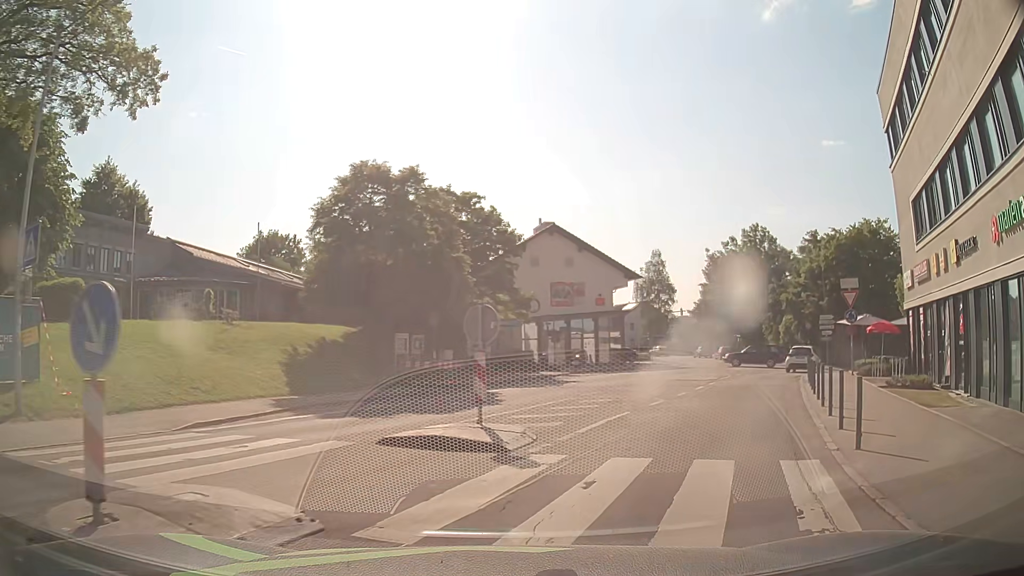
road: tertiary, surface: asphalt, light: Day
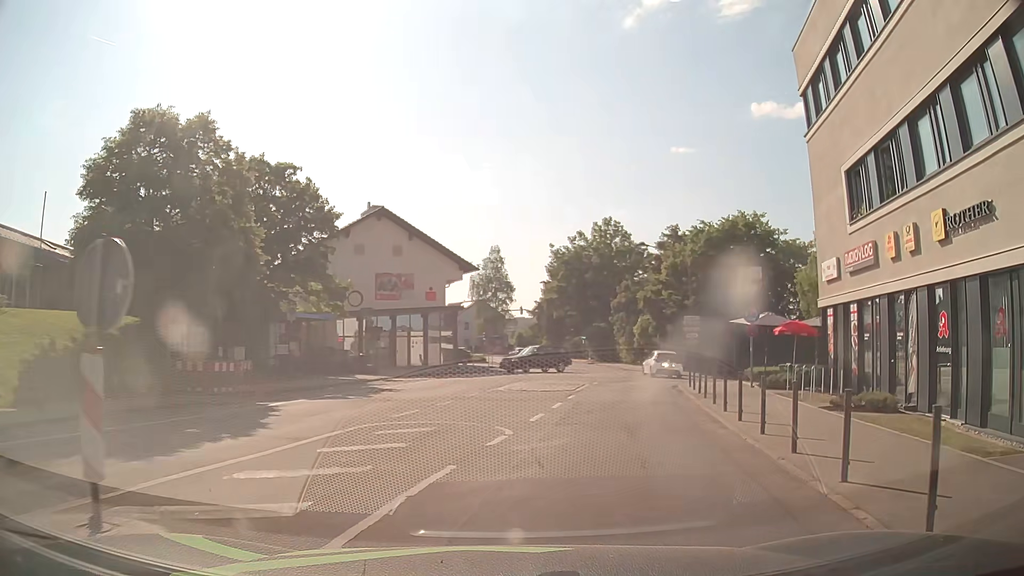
(+0.9, +6.4) m; +15°
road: unclassified
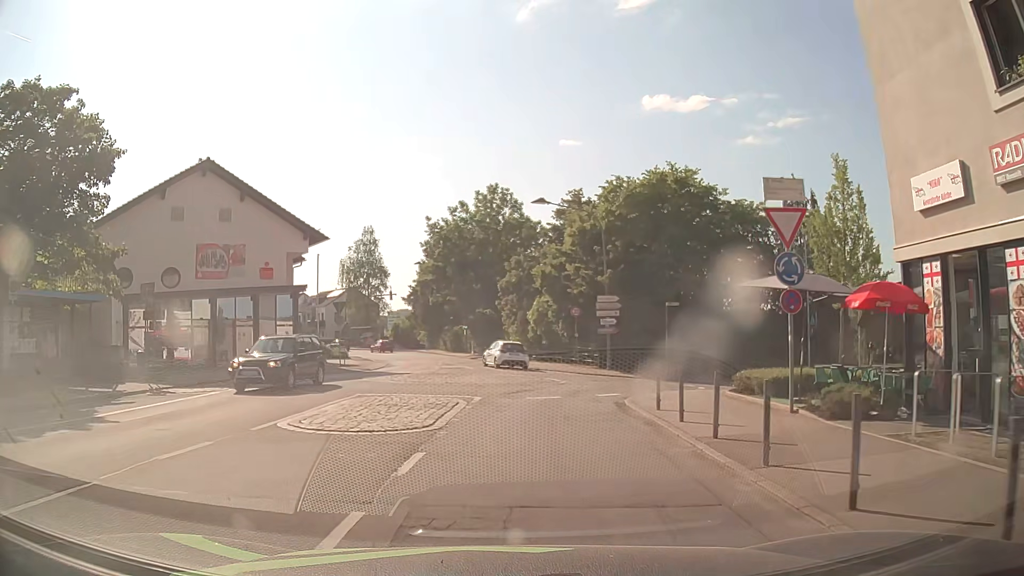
(+1.4, +12.0) m; +11°
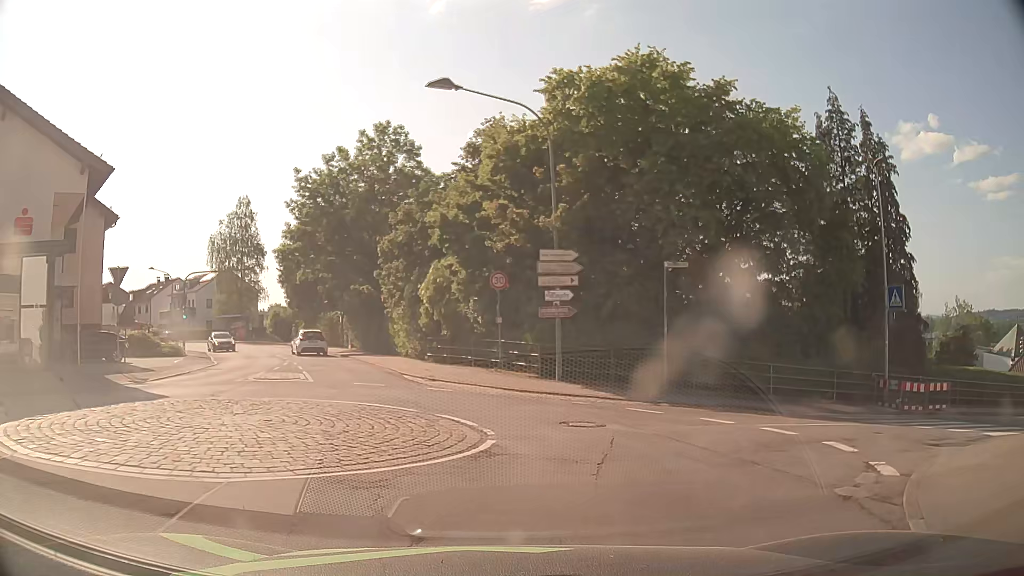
(+0.3, +15.6) m; +6°
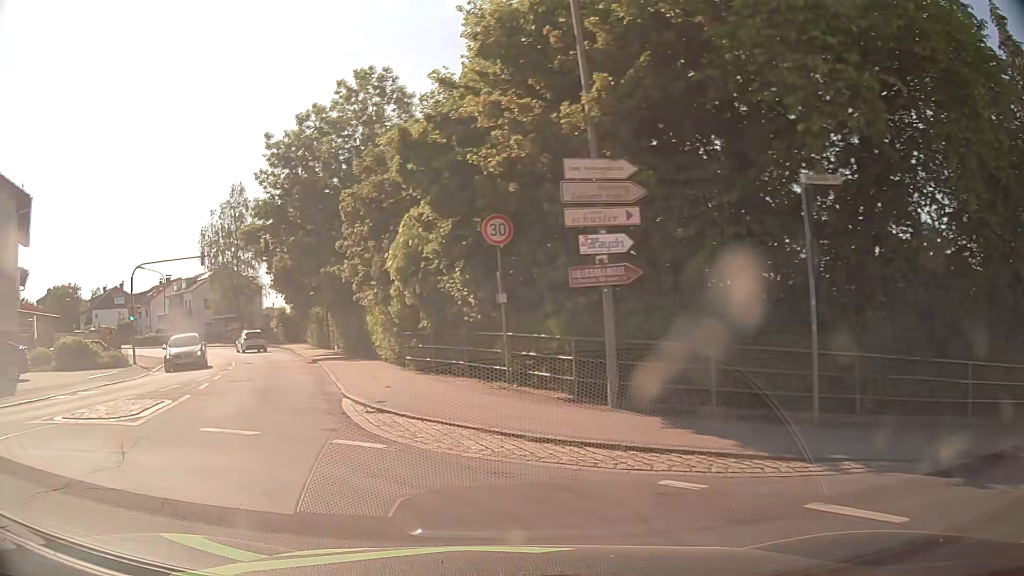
(+0.8, +9.5) m; -2°
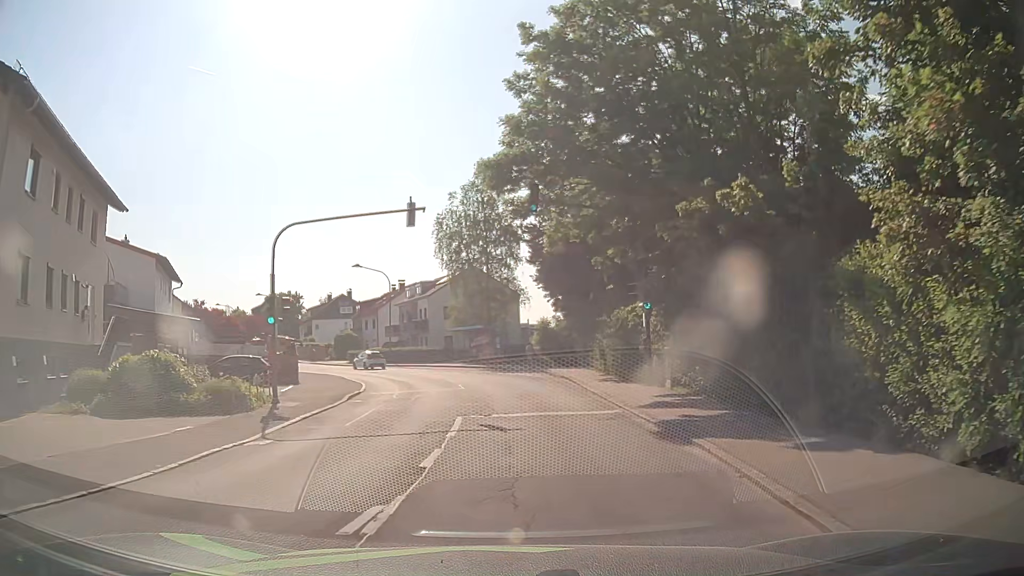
(-5.7, +16.6) m; -22°
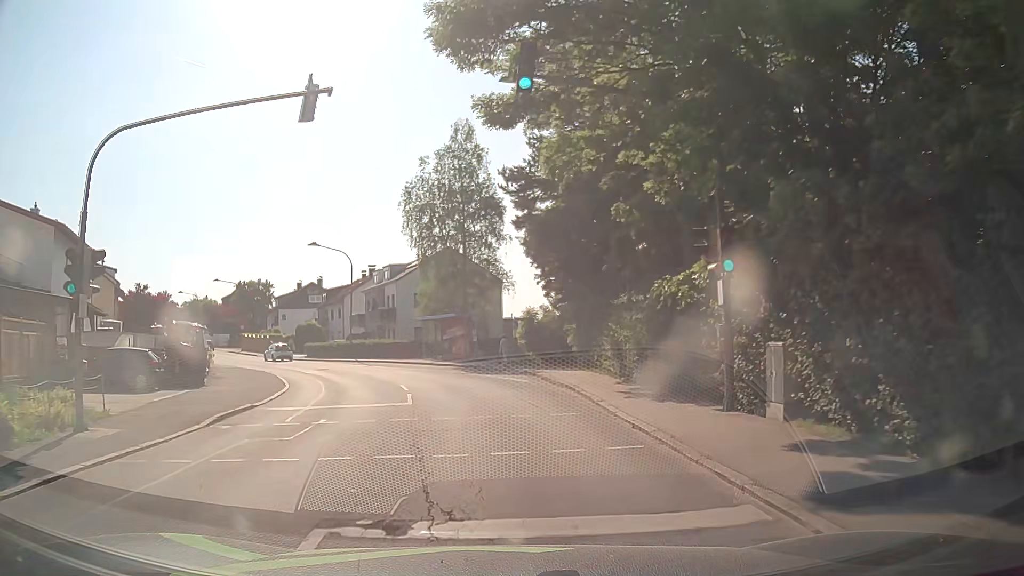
(+0.3, +9.4) m; +1°
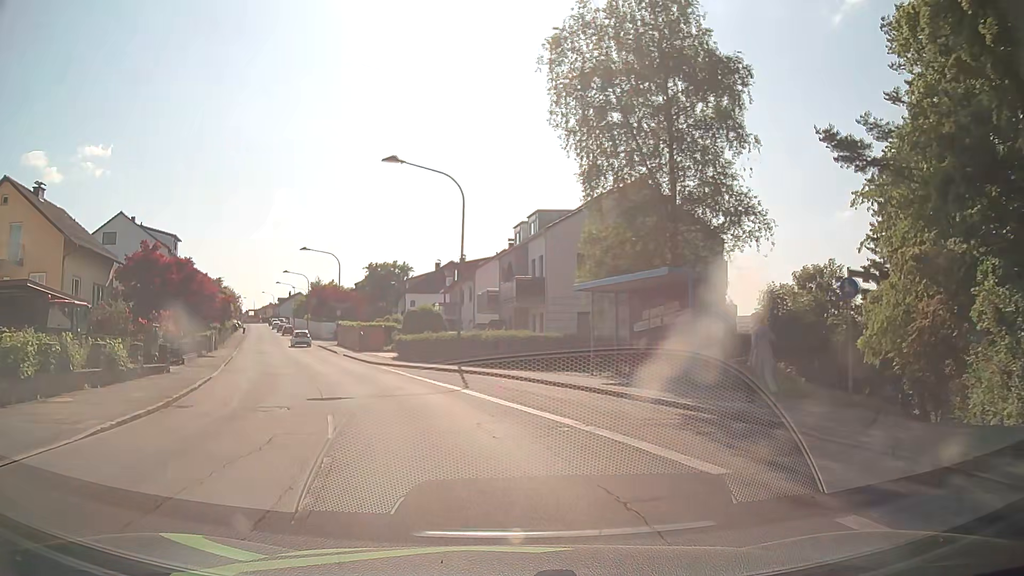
(-1.9, +24.9) m; -12°
(-1, +10) (-4, +20) (-7, +29) (-11, +38) (-15, +47) (-19, +57) (-23, +66) (-26, +75) (-30, +84) (-34, +94) m
